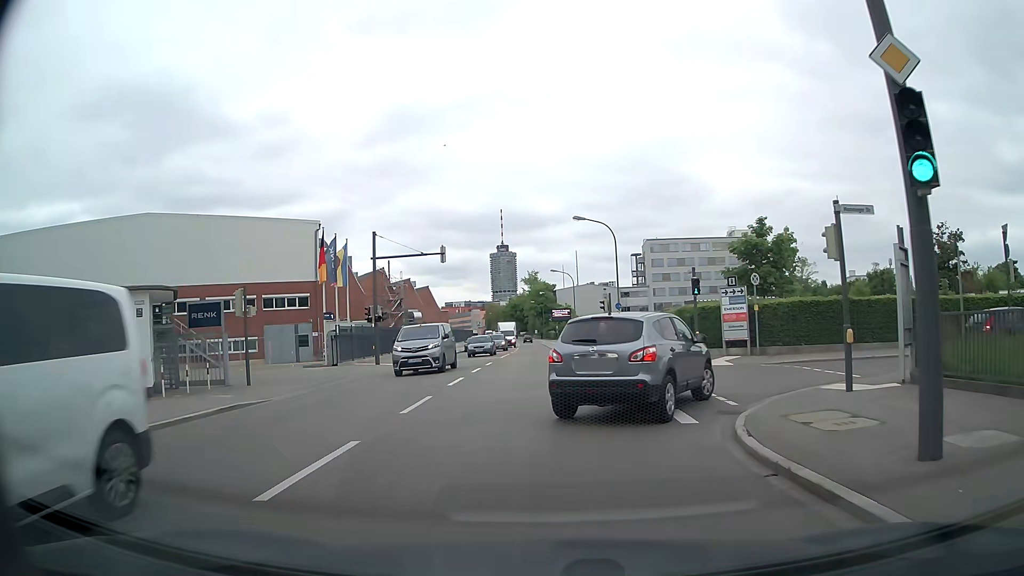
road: secondary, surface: asphalt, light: Day
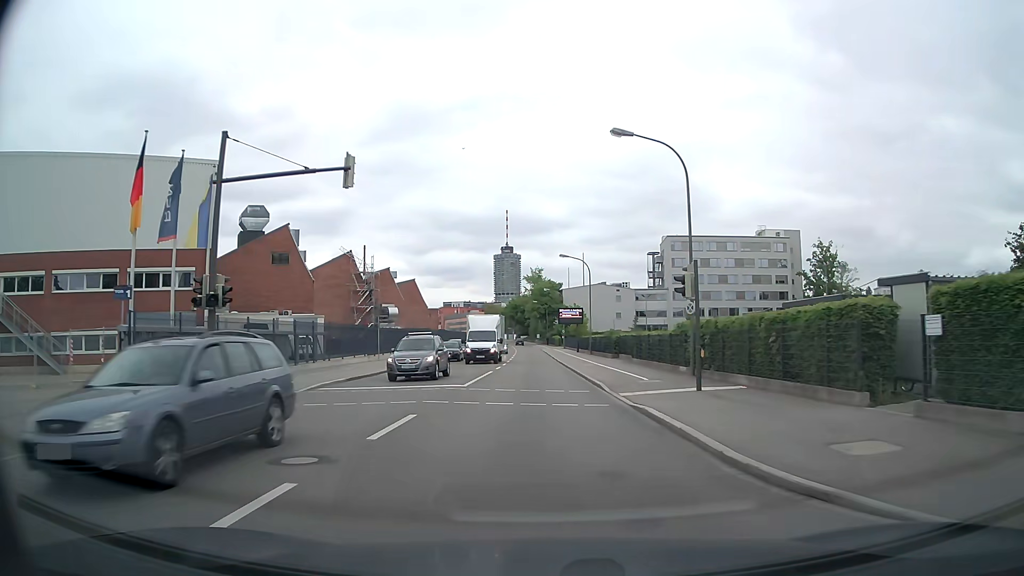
(-0.2, +20.9) m; 0°
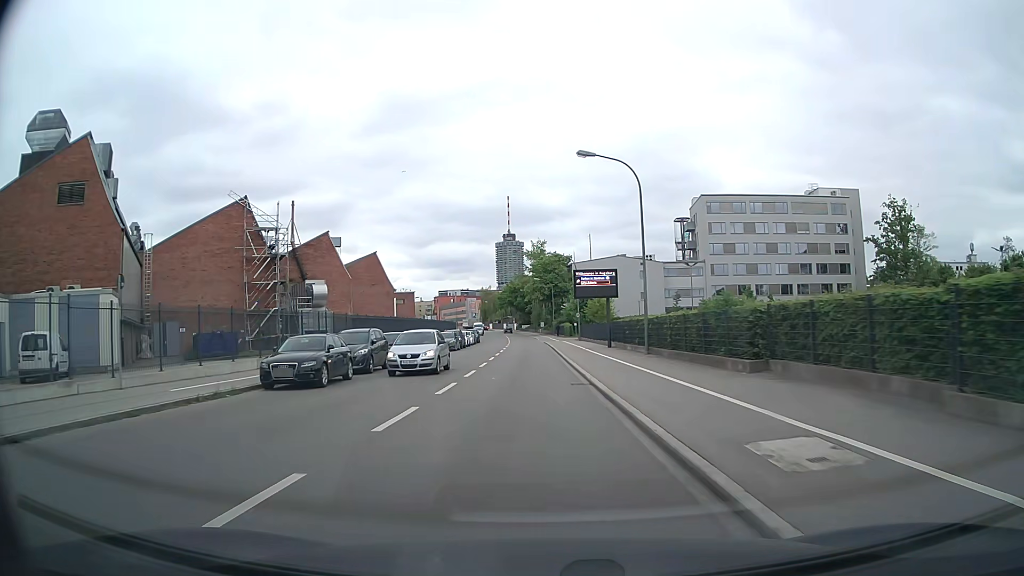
(0.0, +31.1) m; 0°
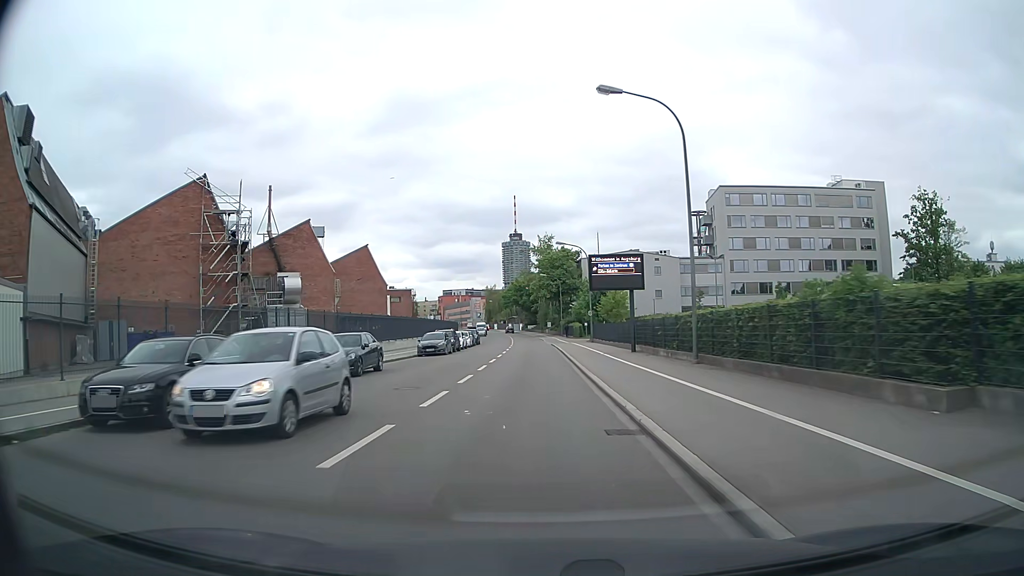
(0.0, +8.1) m; -1°
(0, +10) (0, +20) (0, +30) (-1, +40) (-1, +50) (-1, +60) (-2, +70) (-2, +80) (-2, +90) (-3, +100) m
